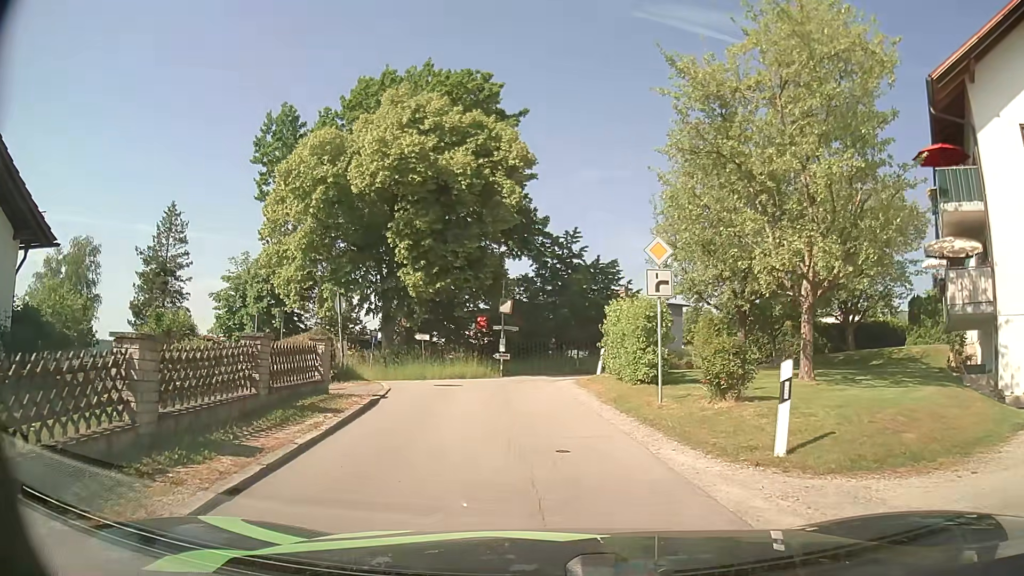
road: residential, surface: asphalt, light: Day
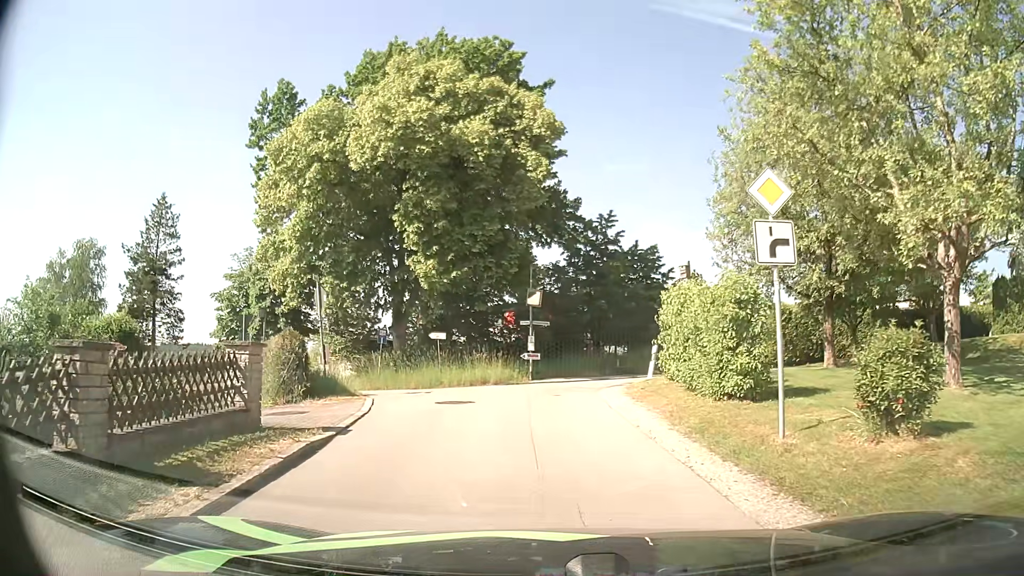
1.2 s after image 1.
(-0.1, +4.9) m; -2°
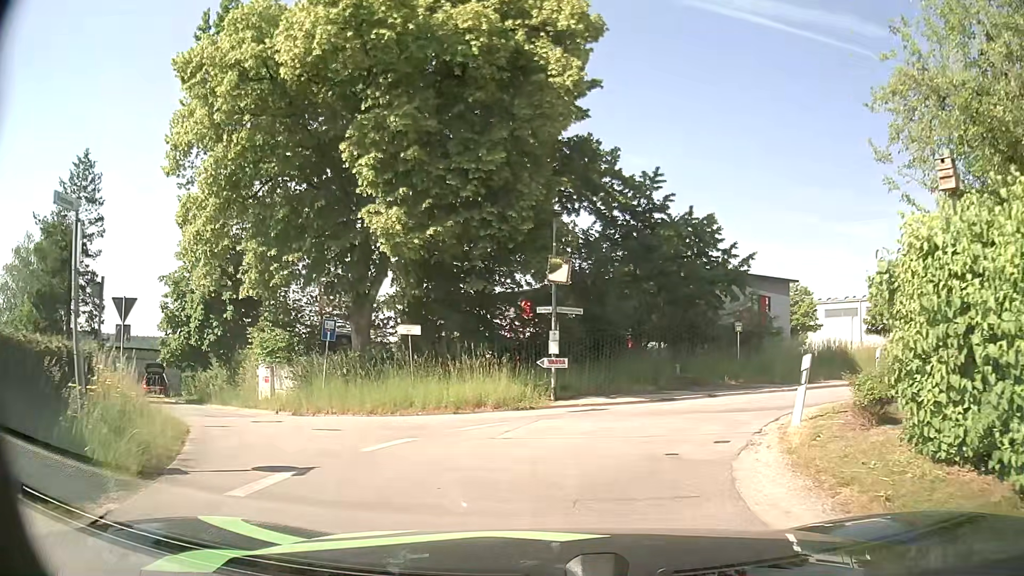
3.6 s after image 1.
(-0.3, +10.5) m; -2°
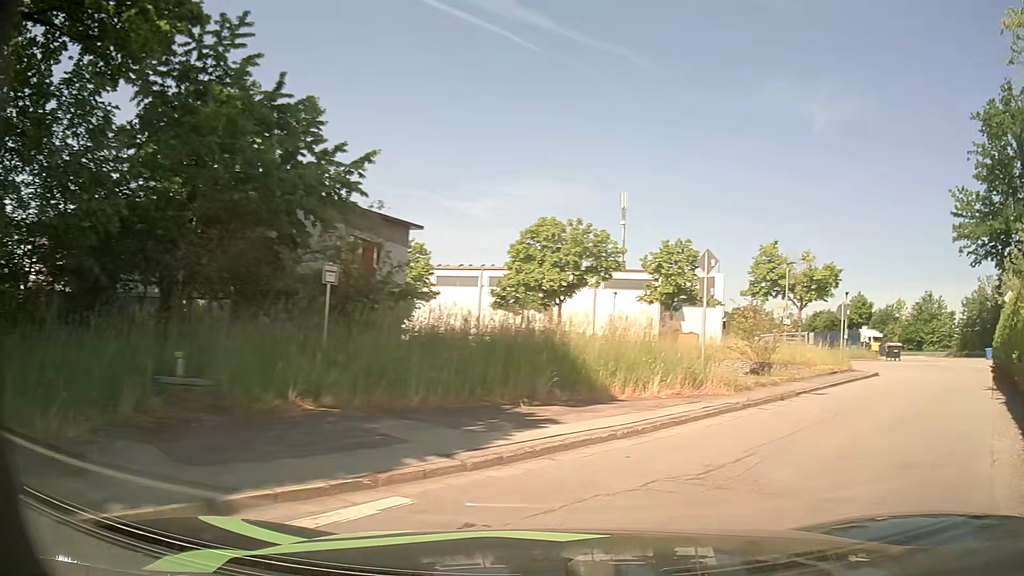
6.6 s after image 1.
(+2.6, +14.0) m; +33°
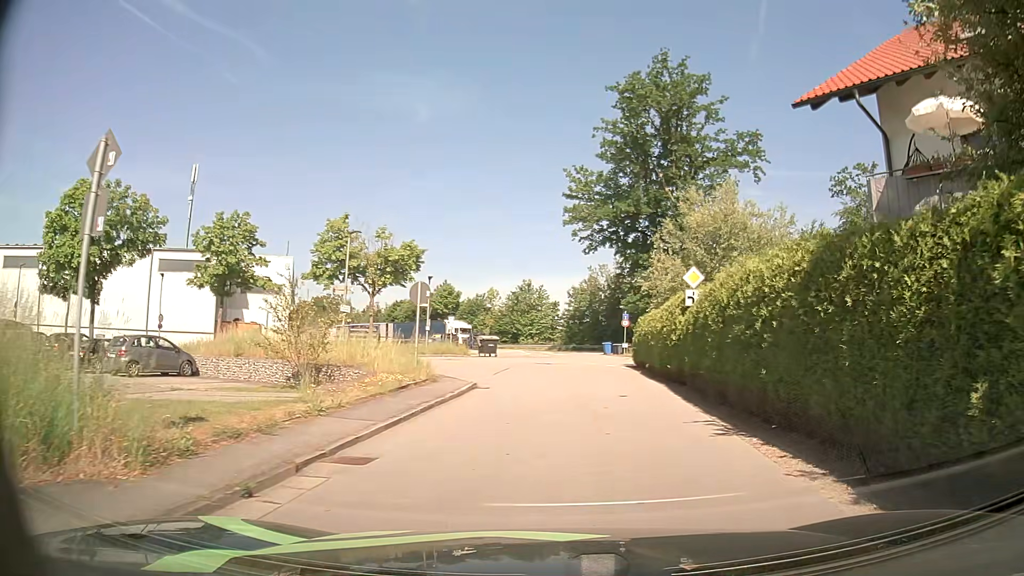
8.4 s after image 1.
(+2.8, +8.2) m; +37°
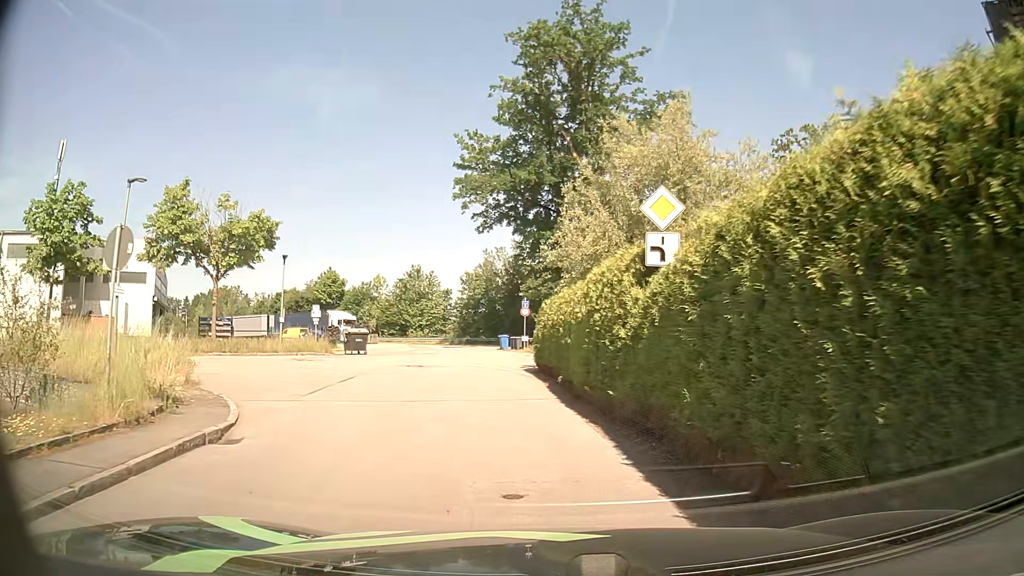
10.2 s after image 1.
(+0.8, +9.3) m; +9°
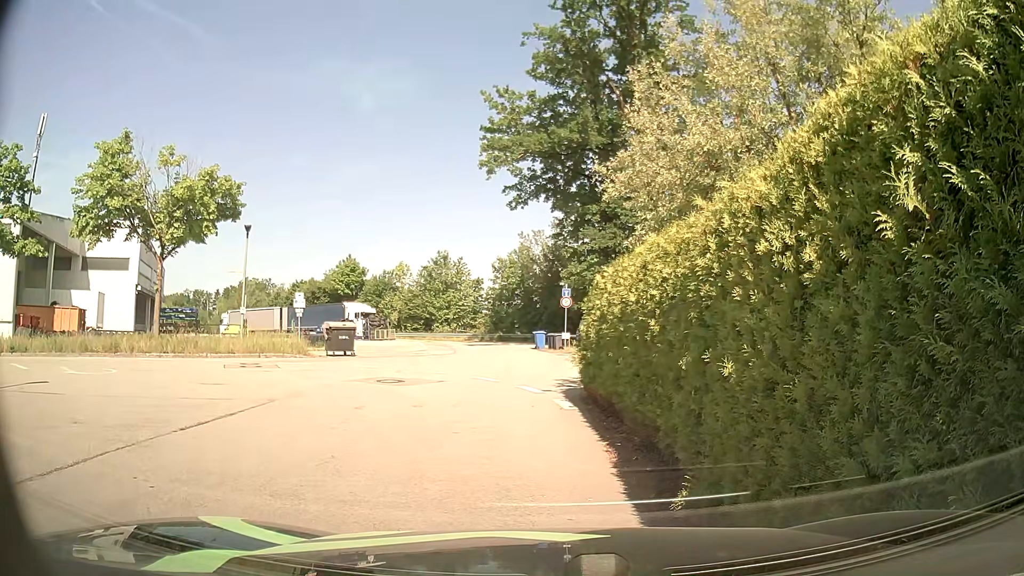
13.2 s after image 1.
(-0.2, +9.3) m; -5°
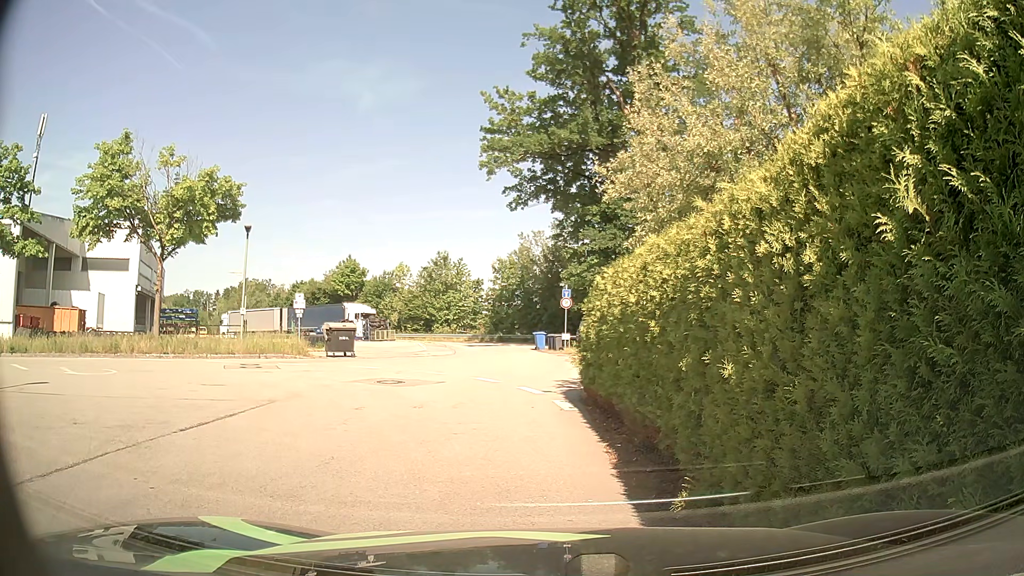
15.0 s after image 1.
(0.0, 0.0) m; 0°
